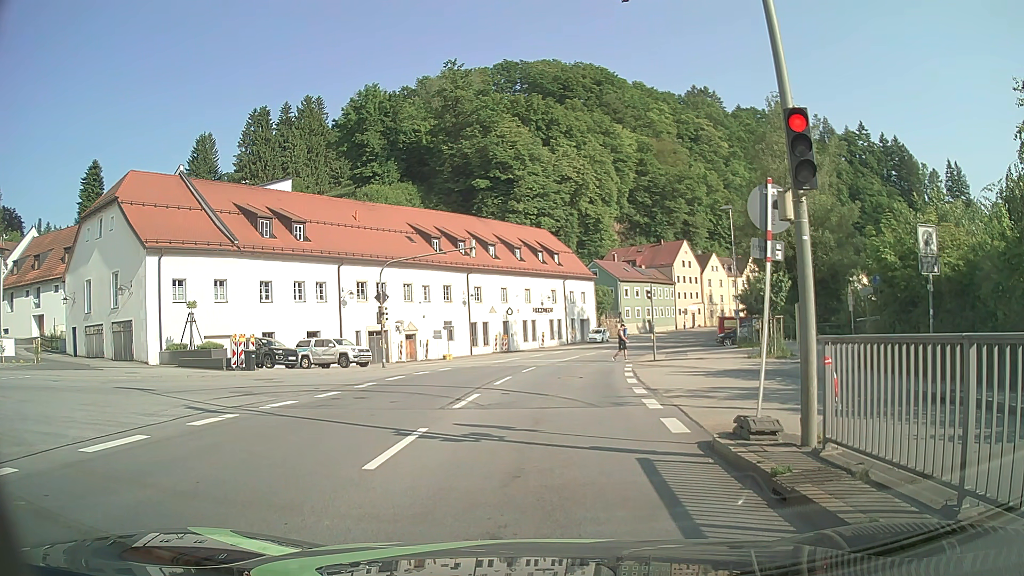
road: primary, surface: asphalt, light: Day
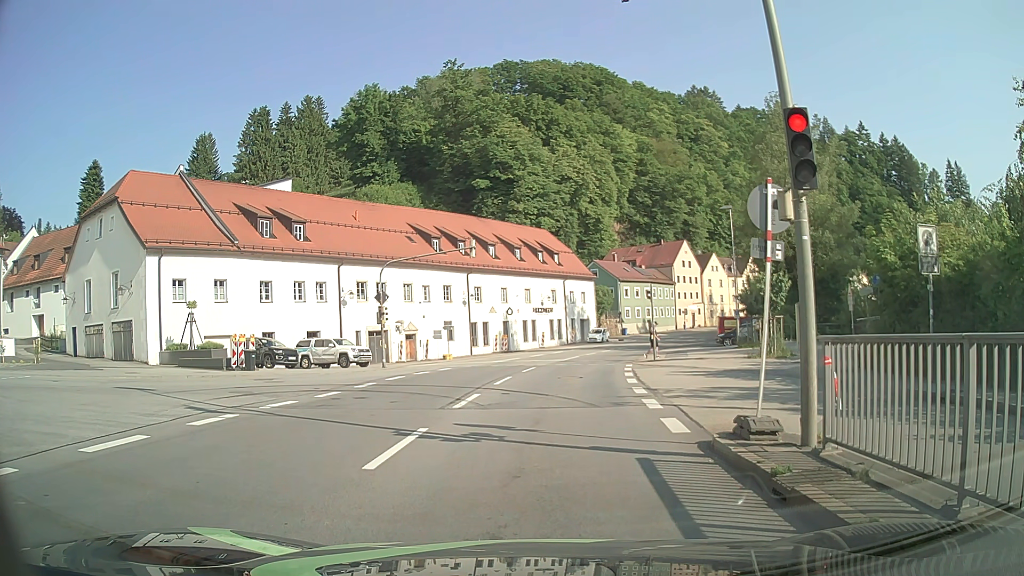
(0.0, 0.0) m; 0°
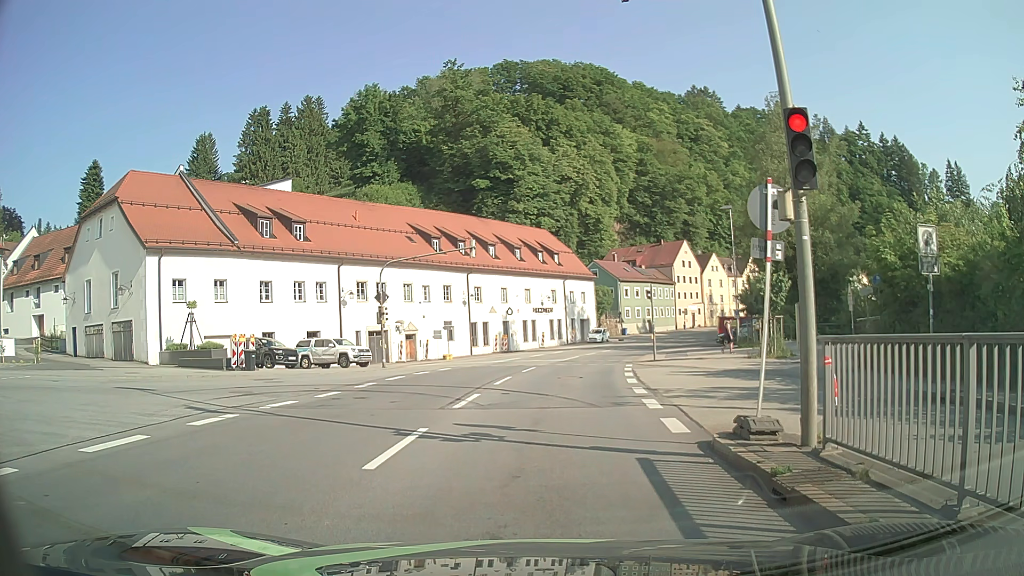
(0.0, 0.0) m; 0°
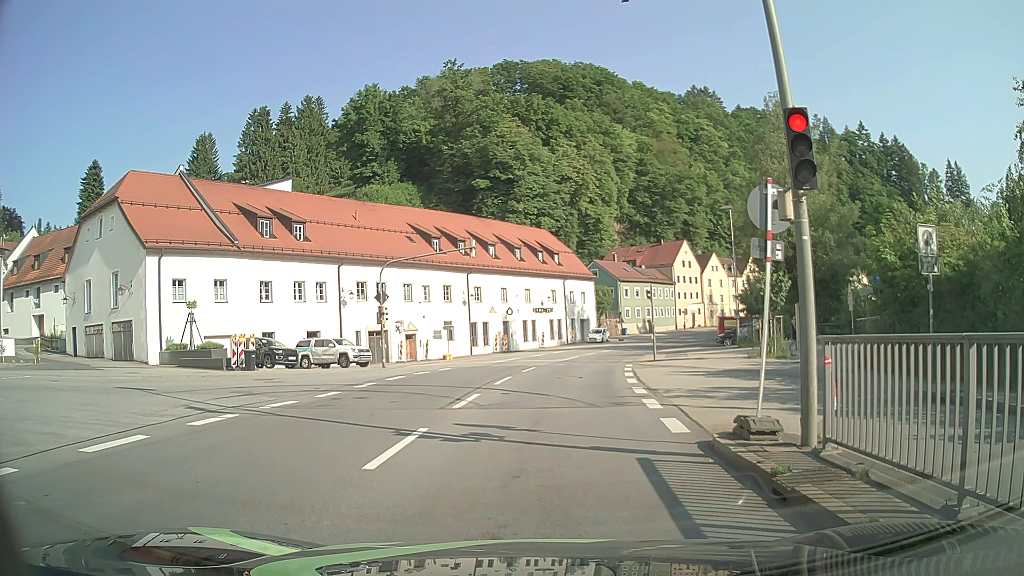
(0.0, 0.0) m; 0°
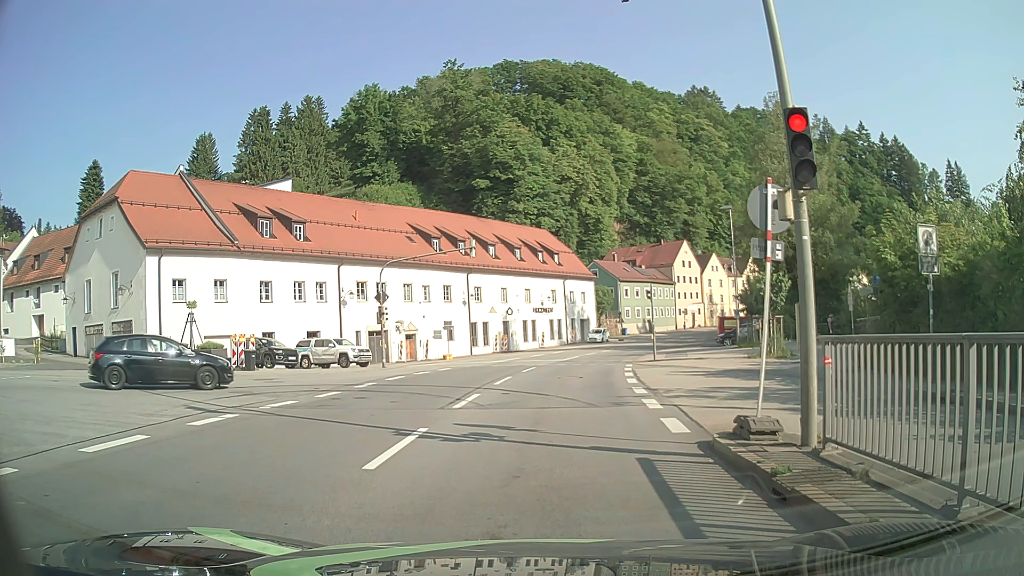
(0.0, 0.0) m; 0°
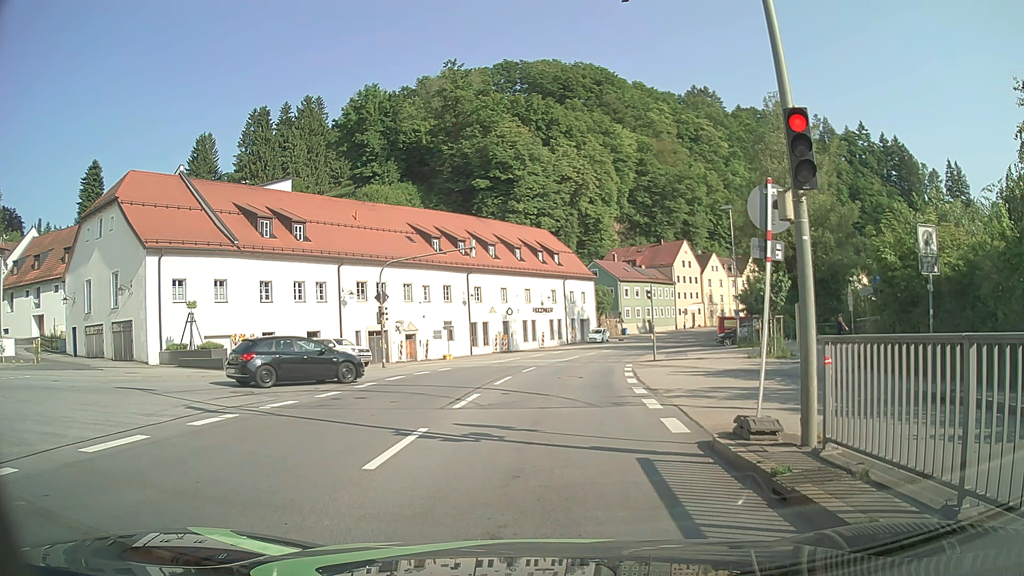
(0.0, 0.0) m; 0°
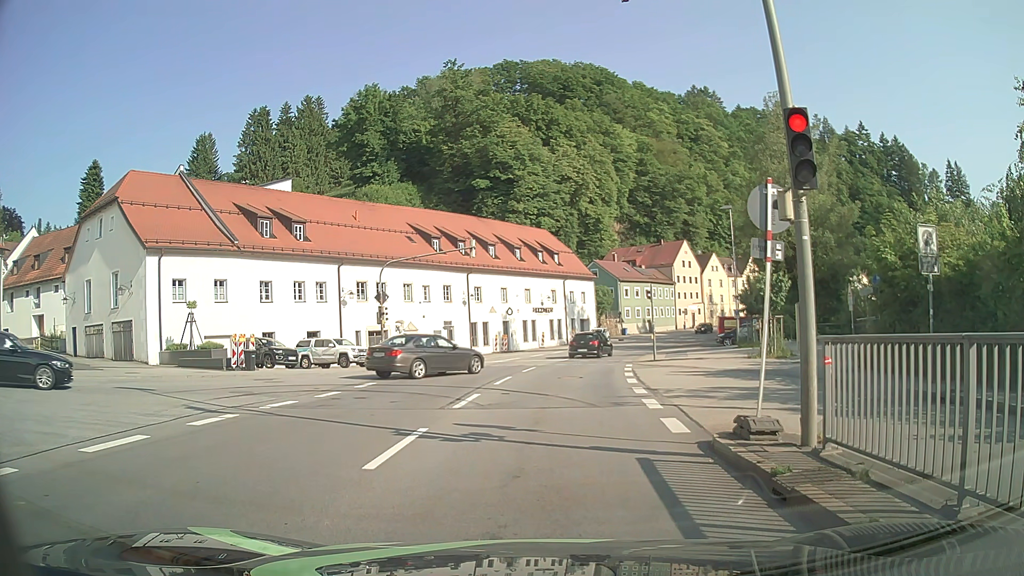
(0.0, 0.0) m; 0°
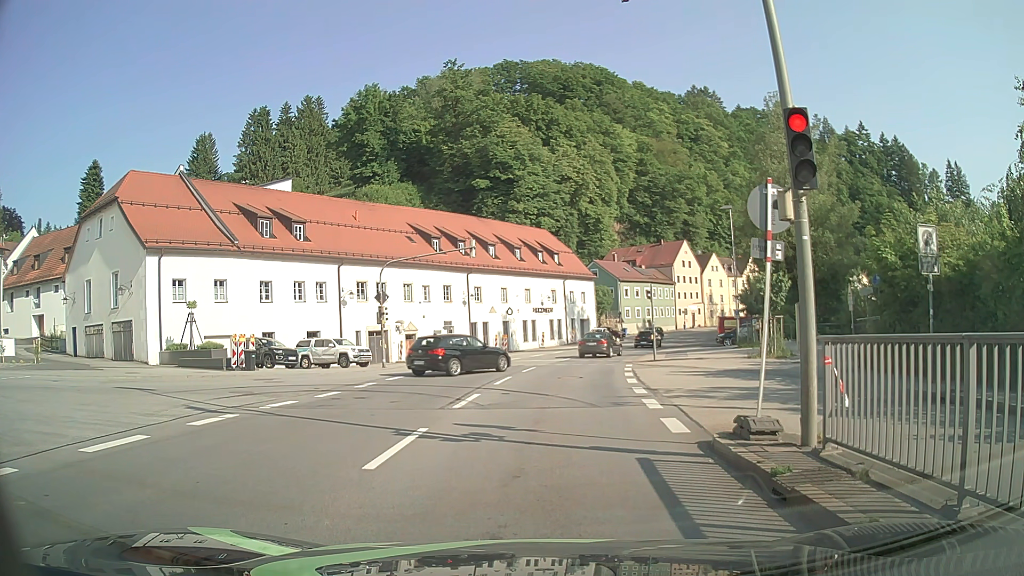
(0.0, 0.0) m; 0°
(0, +10) (+1, +20) (+2, +30) (+4, +40) (+6, +49) (+9, +59) (+13, +68) (+17, +77) (+22, +86) (+27, +95) m
